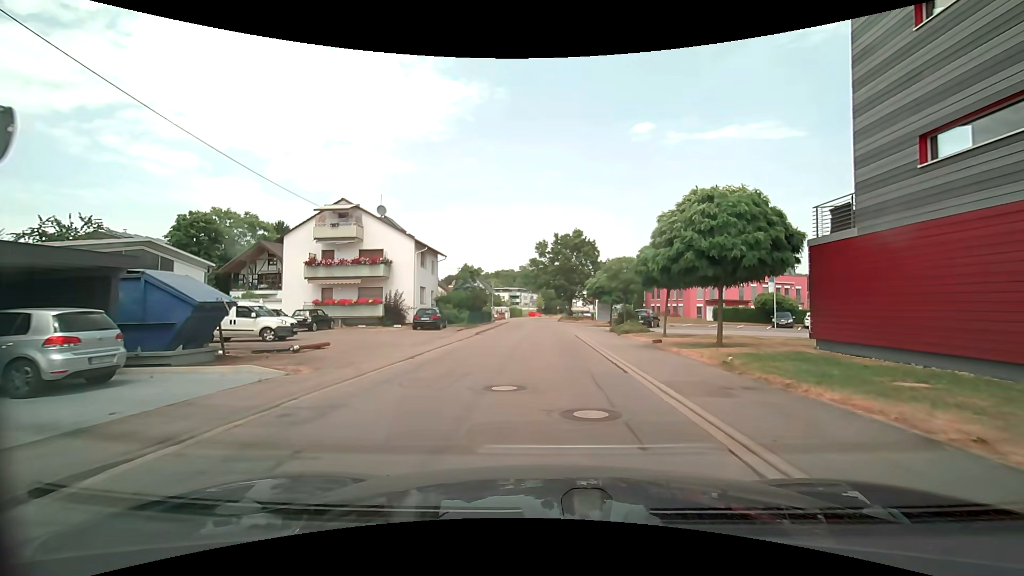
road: unclassified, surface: asphalt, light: Day
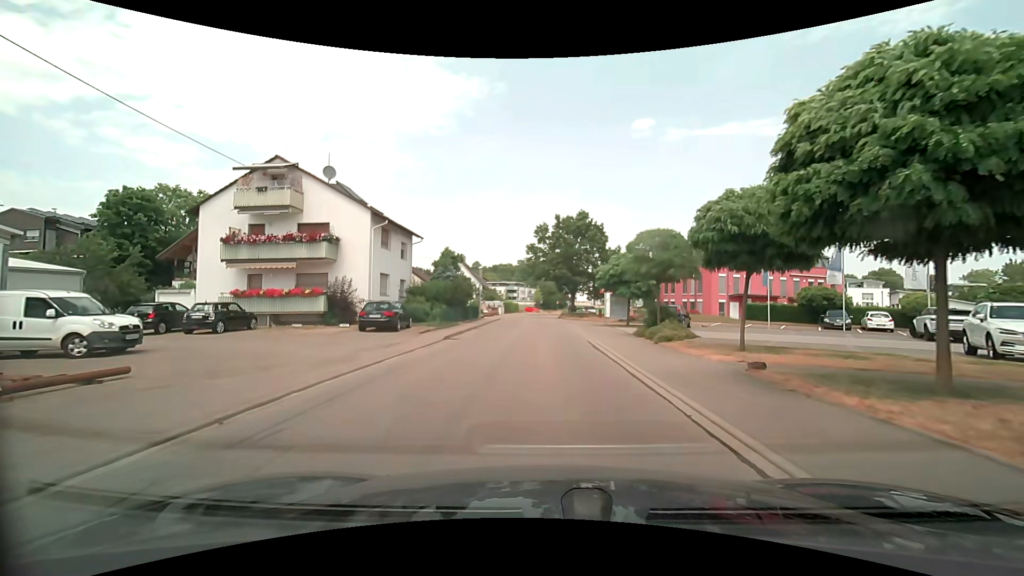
(0.0, +9.1) m; 0°
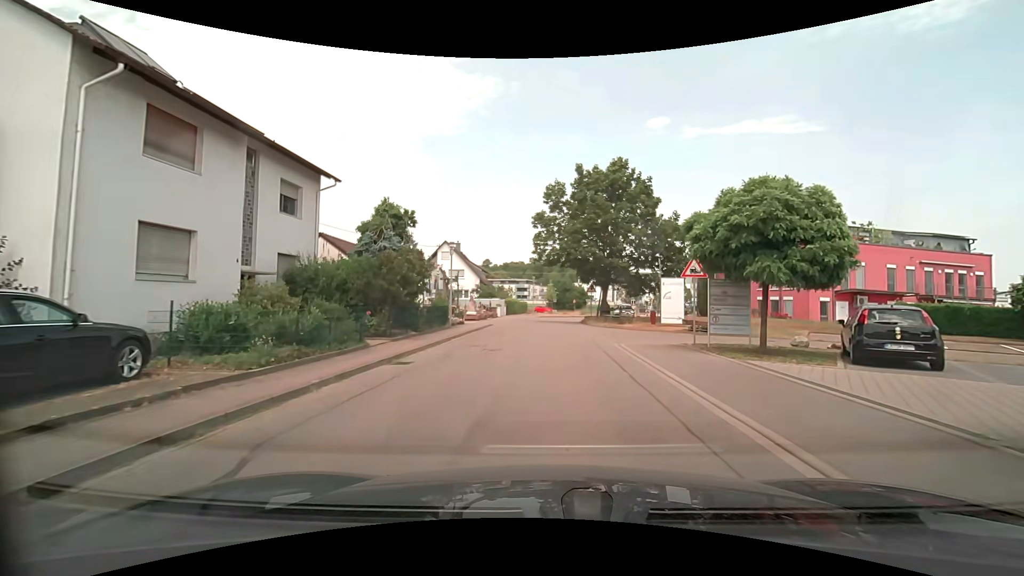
(-0.1, +18.3) m; -1°
(0, +10) (0, +20) (0, +30) (+1, +40) (+2, +50) (+4, +60) (+9, +69) (+13, +77) (+18, +86) (+23, +95) m
